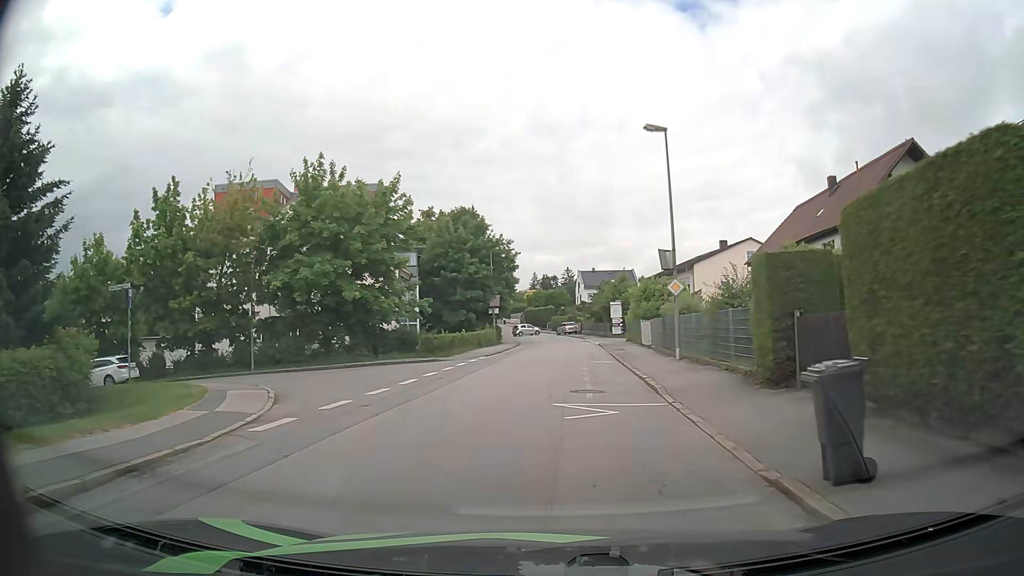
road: residential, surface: asphalt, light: Day
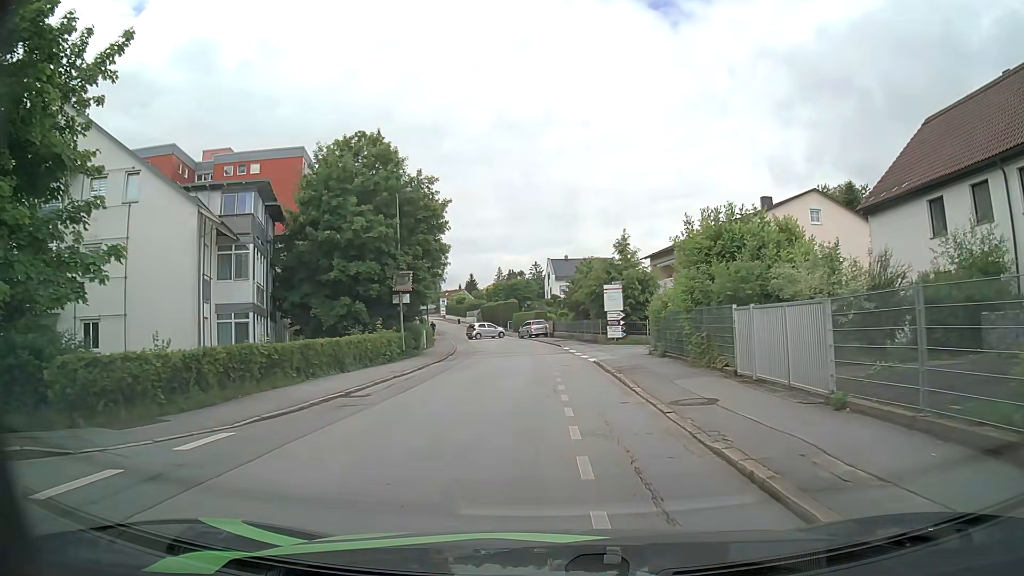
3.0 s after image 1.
(+0.9, +25.0) m; +3°
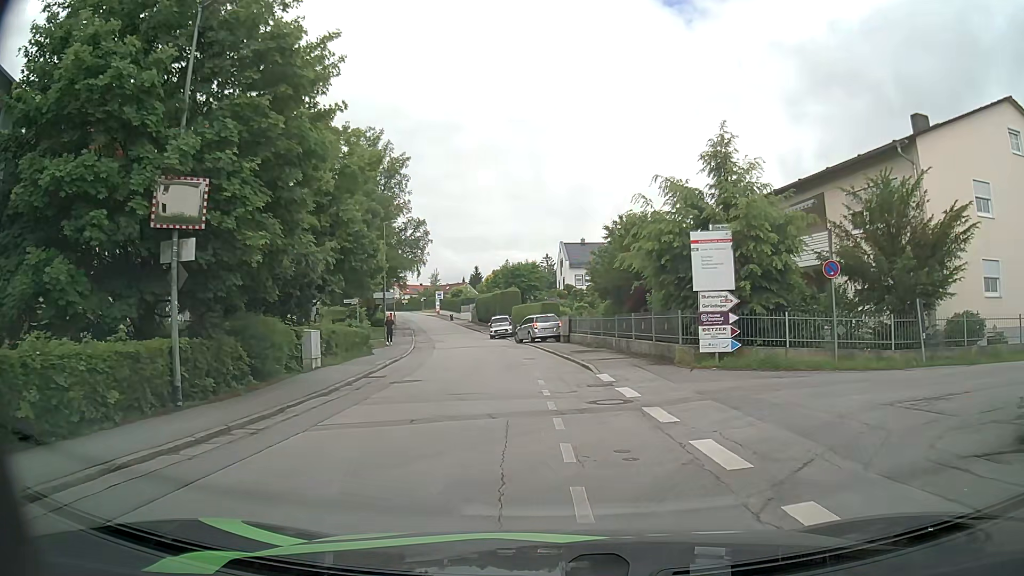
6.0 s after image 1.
(-0.1, +21.1) m; -1°
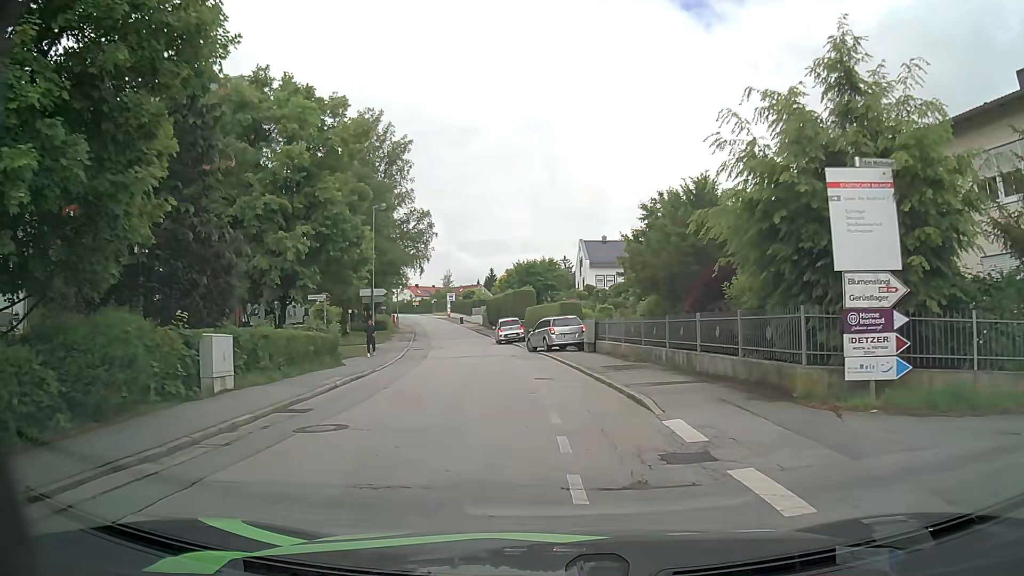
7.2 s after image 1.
(-0.1, +7.4) m; -1°
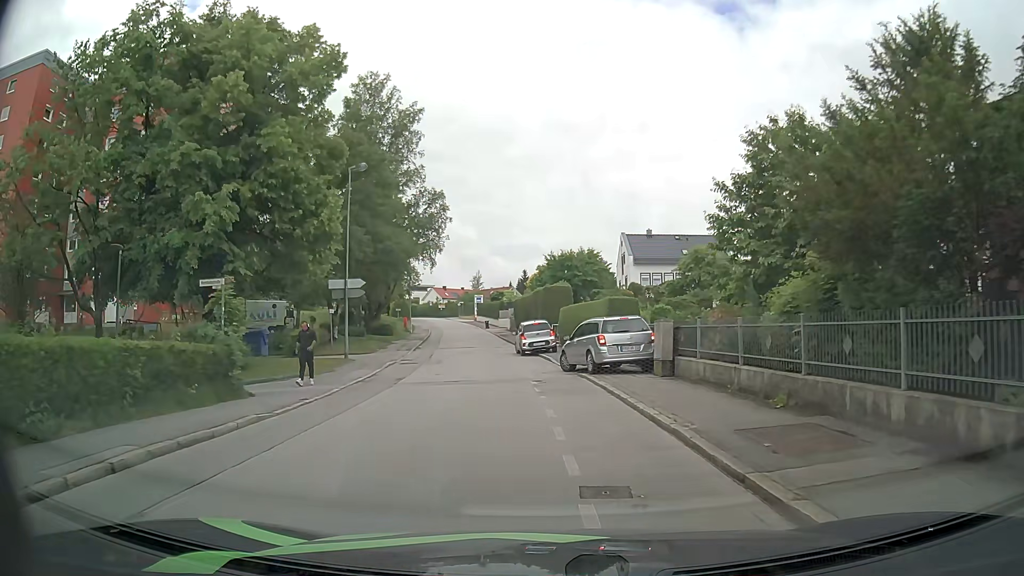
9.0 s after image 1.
(-0.2, +10.9) m; -3°
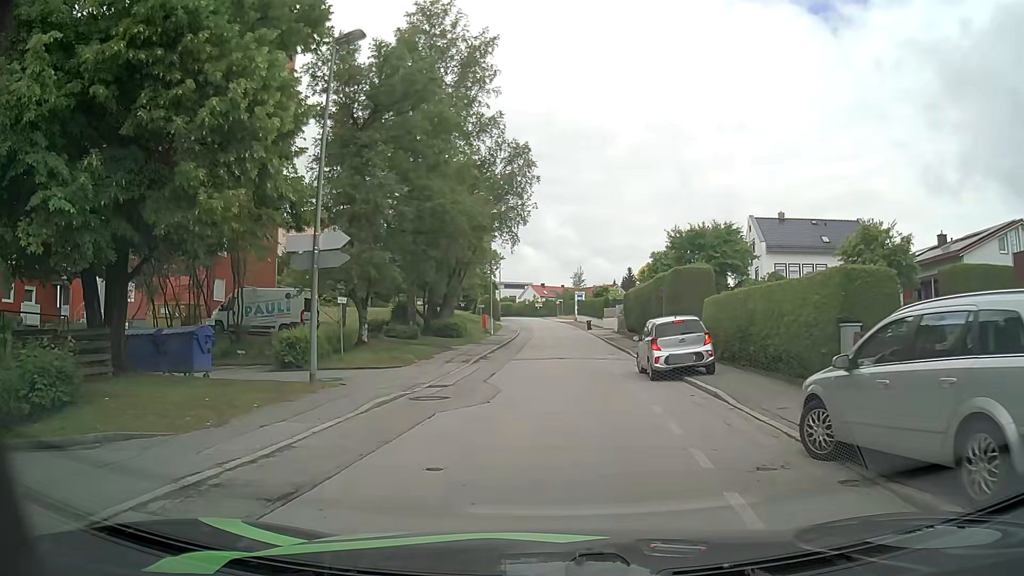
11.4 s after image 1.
(-1.0, +13.6) m; -9°
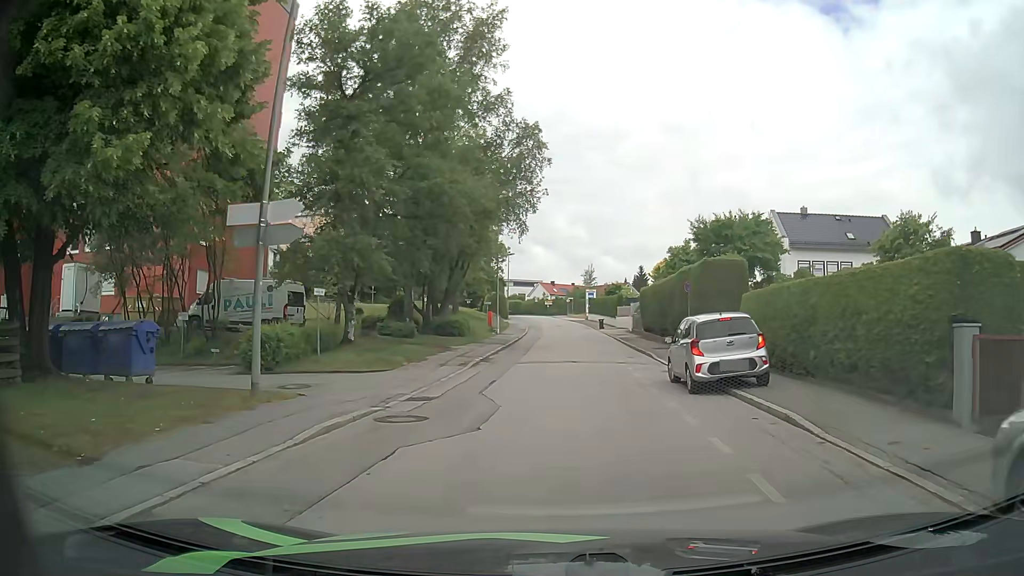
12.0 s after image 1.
(0.0, +3.5) m; -2°
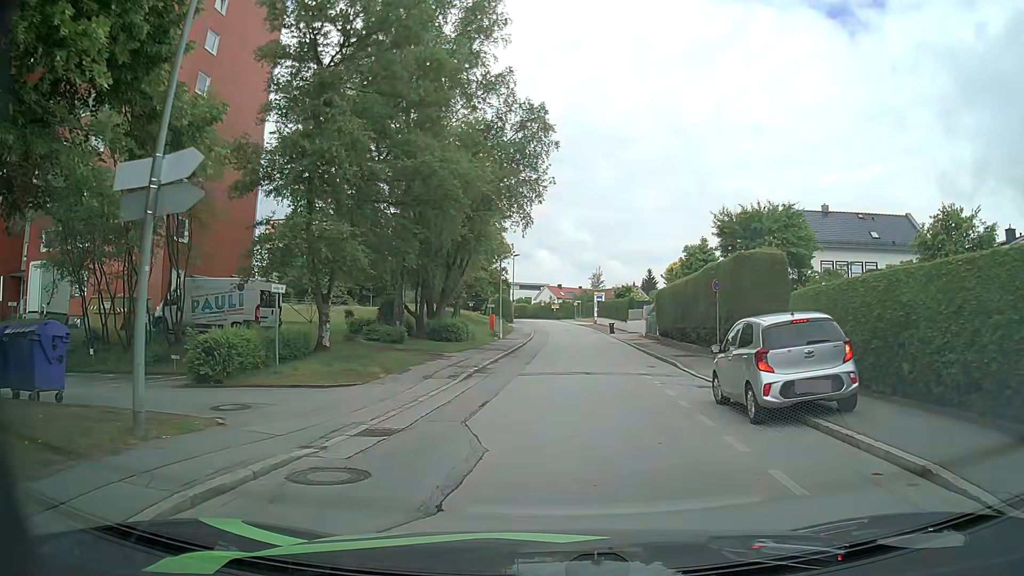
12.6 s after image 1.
(0.0, +3.7) m; 0°
(0, +10) (+1, +20) (+2, +30) (+3, +40) (+3, +50) (+3, +60) (+2, +70) (+2, +80) (+1, +90) (0, +100) m
